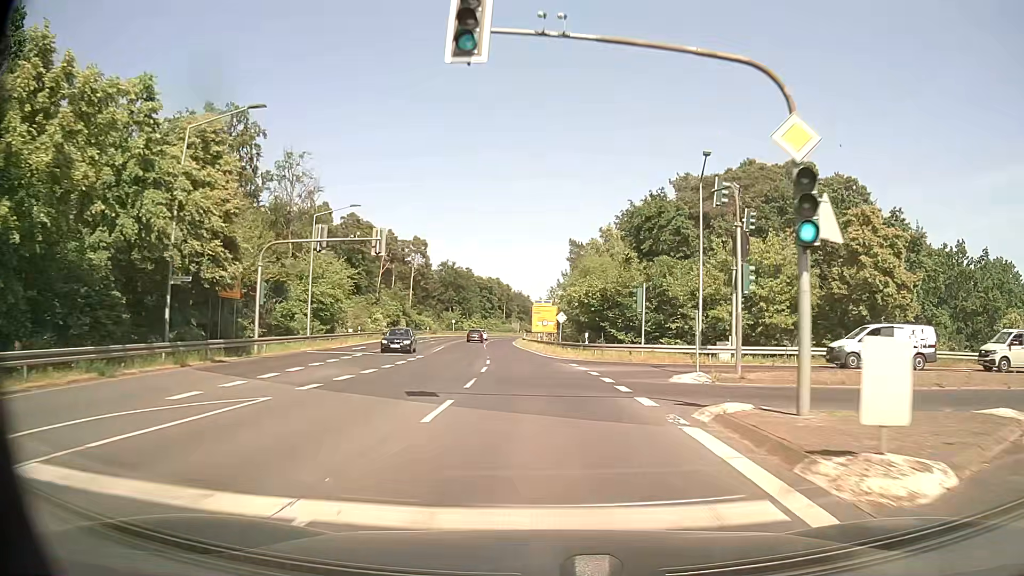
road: secondary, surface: asphalt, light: Day
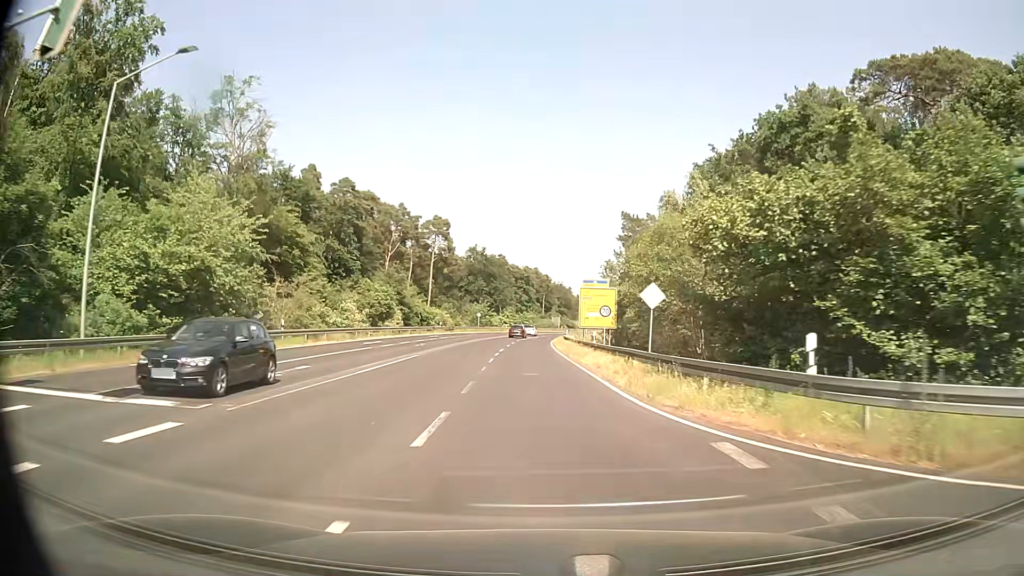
(-0.9, +26.4) m; -4°
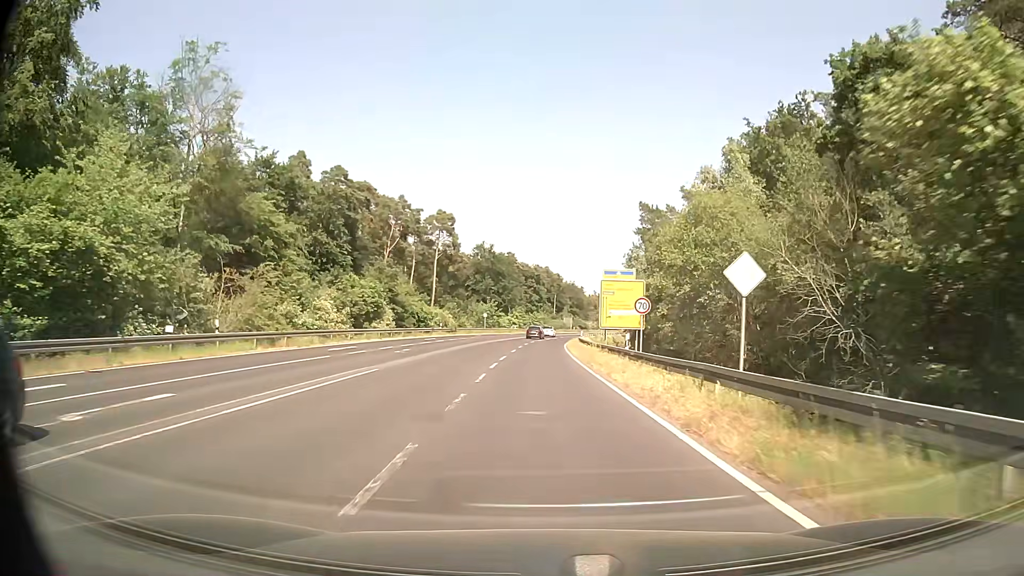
(-0.1, +8.9) m; -1°
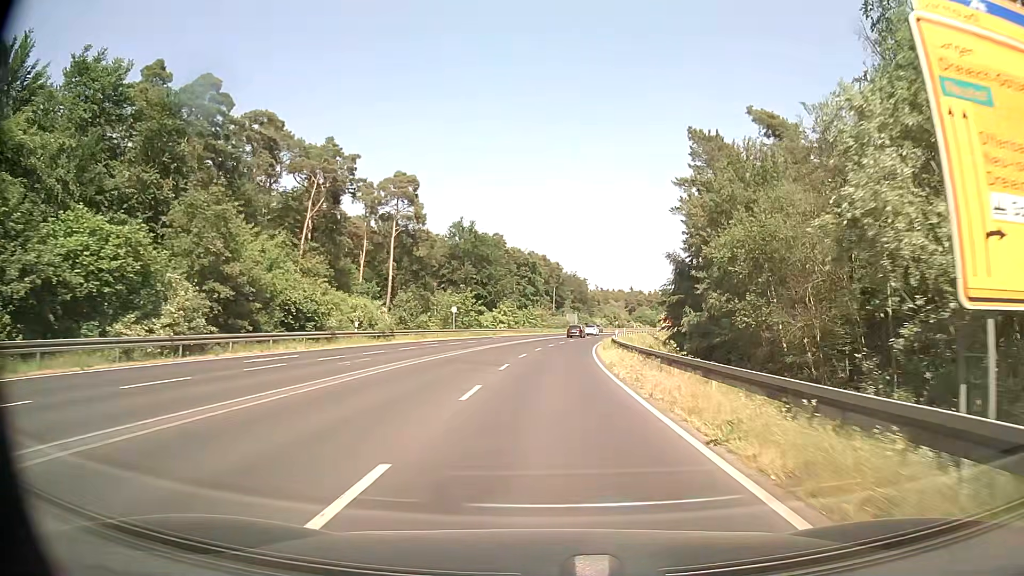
(-0.4, +35.8) m; 0°
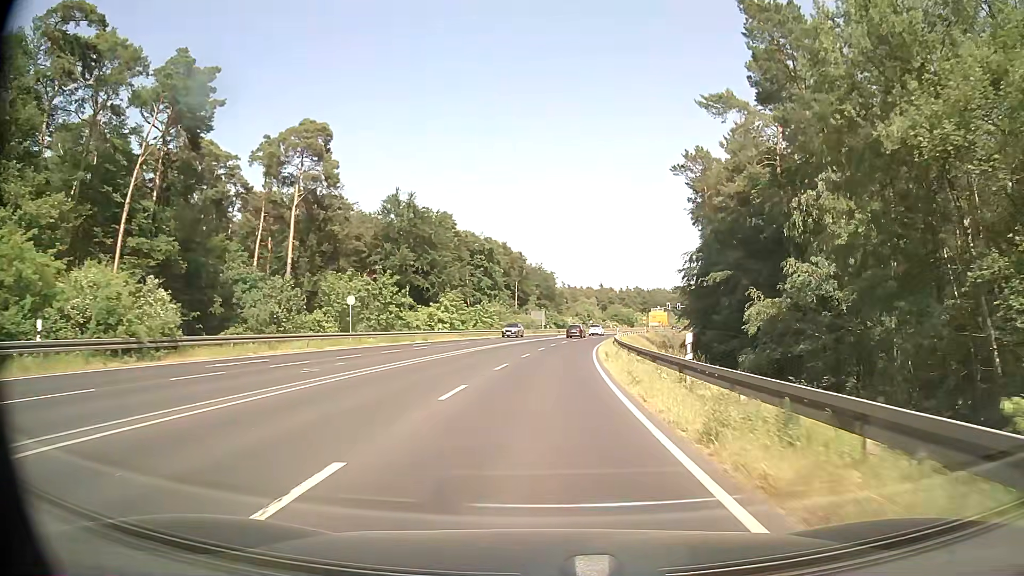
(+0.8, +27.2) m; +3°
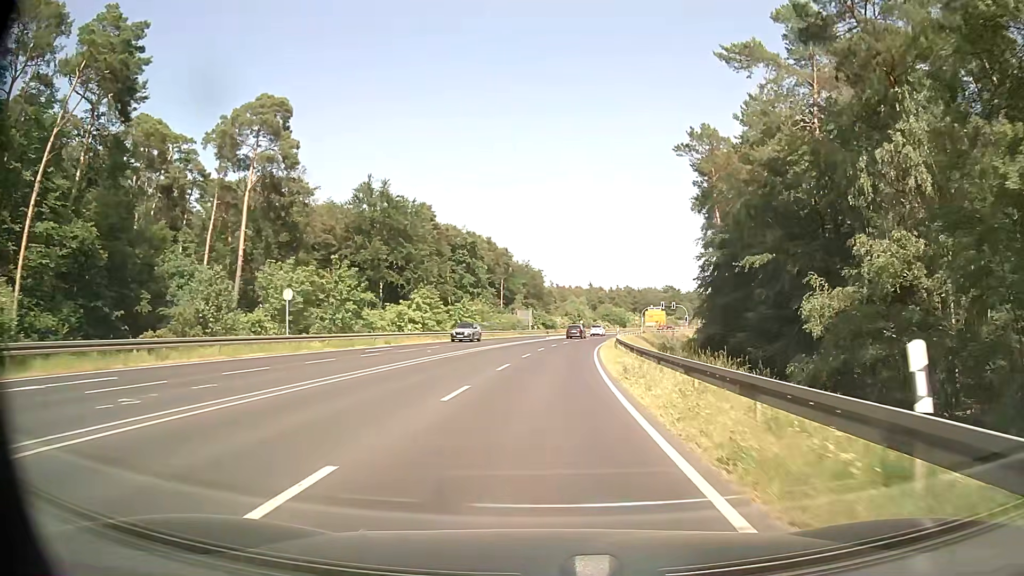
(+0.1, +9.1) m; +1°
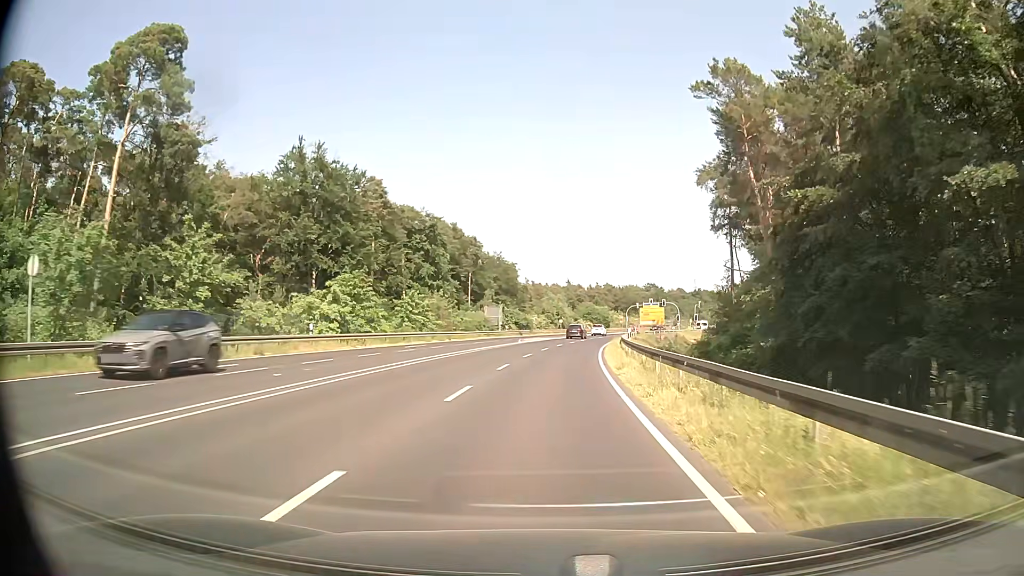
(+0.3, +18.2) m; +2°
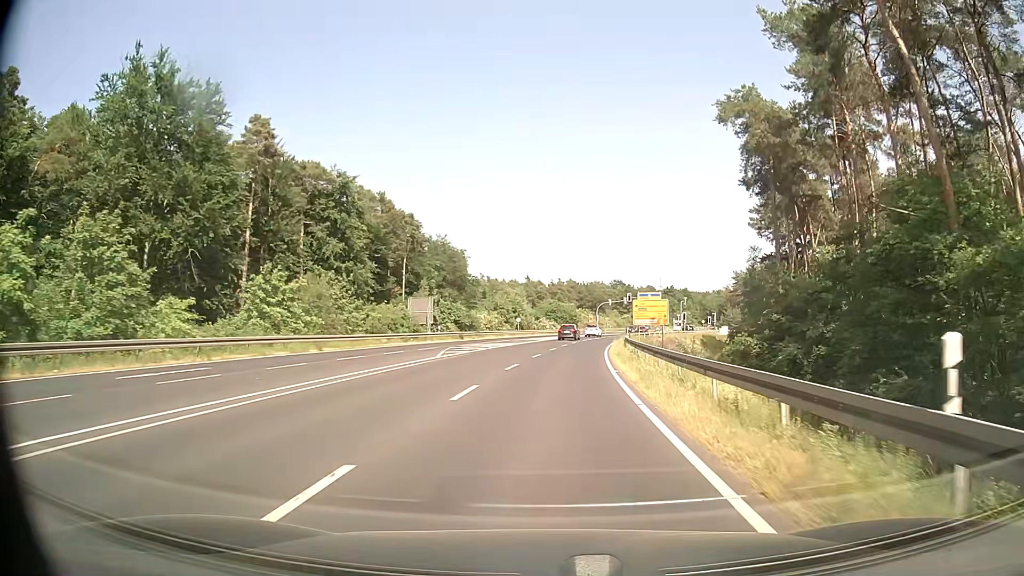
(+0.7, +26.6) m; +3°
(0, +10) (+1, +20) (+1, +30) (+2, +40) (+3, +50) (+5, +60) (+6, +70) (+8, +80) (+10, +89) (+12, +99) m
